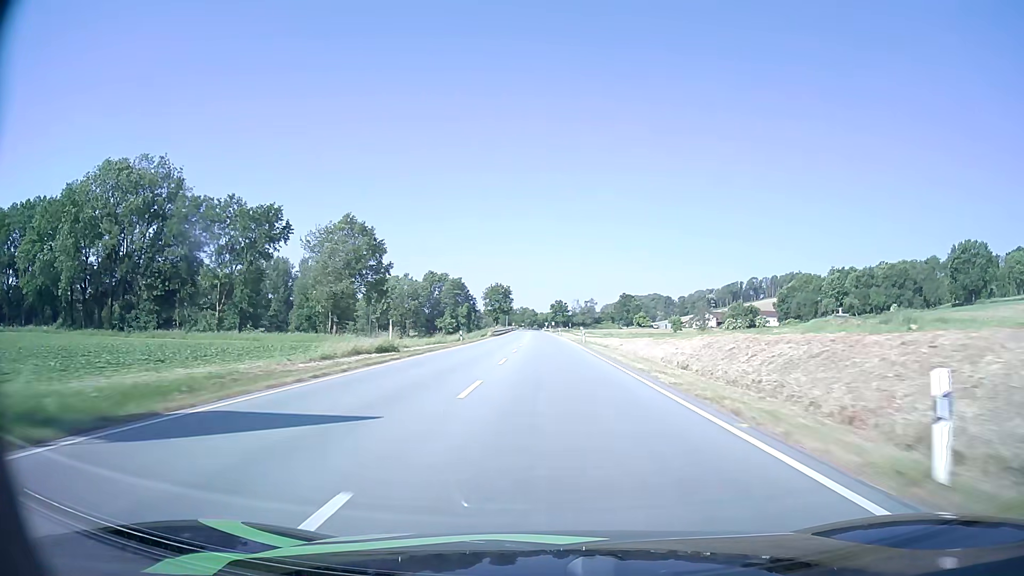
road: primary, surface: asphalt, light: Day
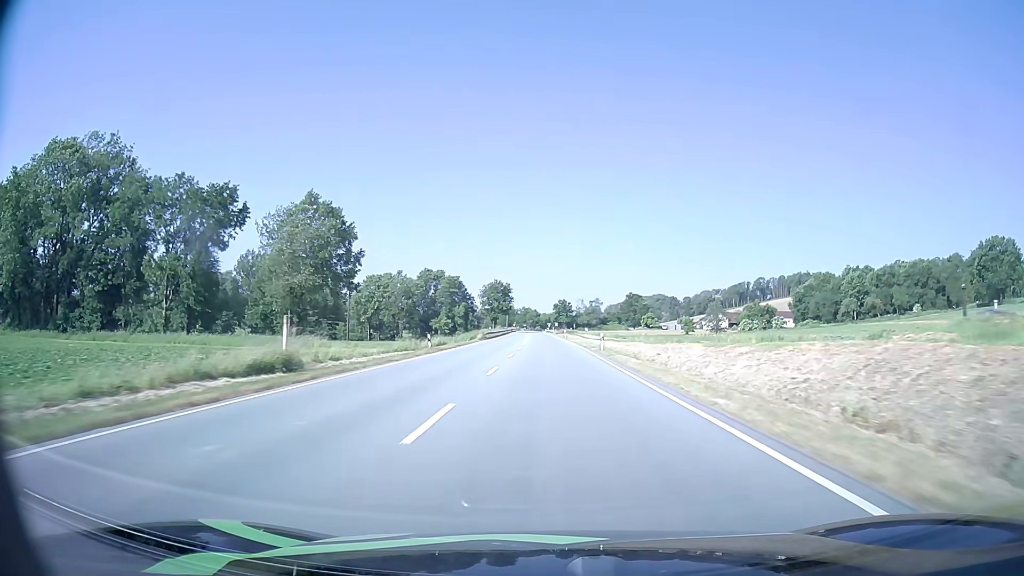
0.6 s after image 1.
(0.0, +16.2) m; 0°
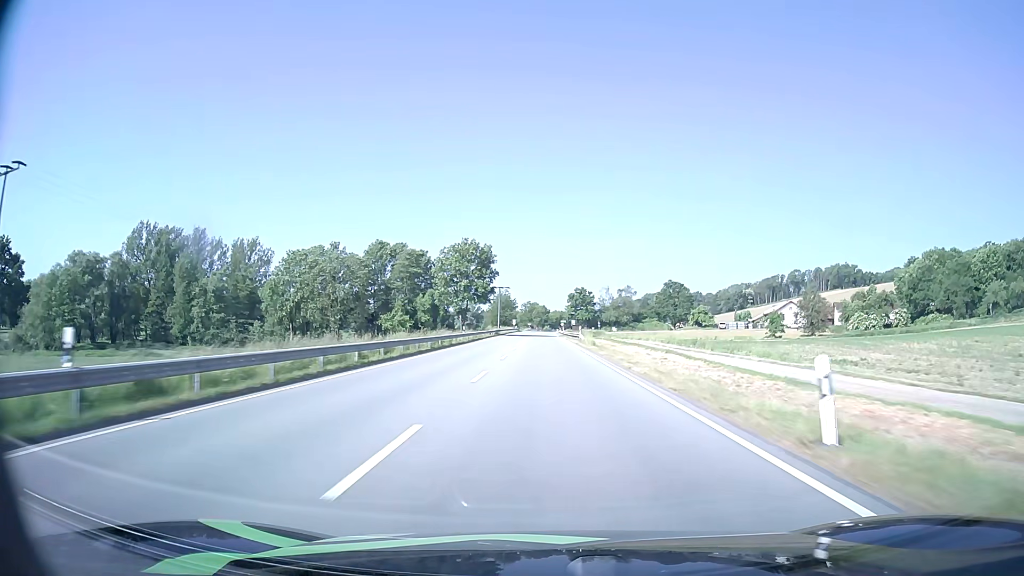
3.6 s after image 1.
(-0.7, +81.1) m; -1°
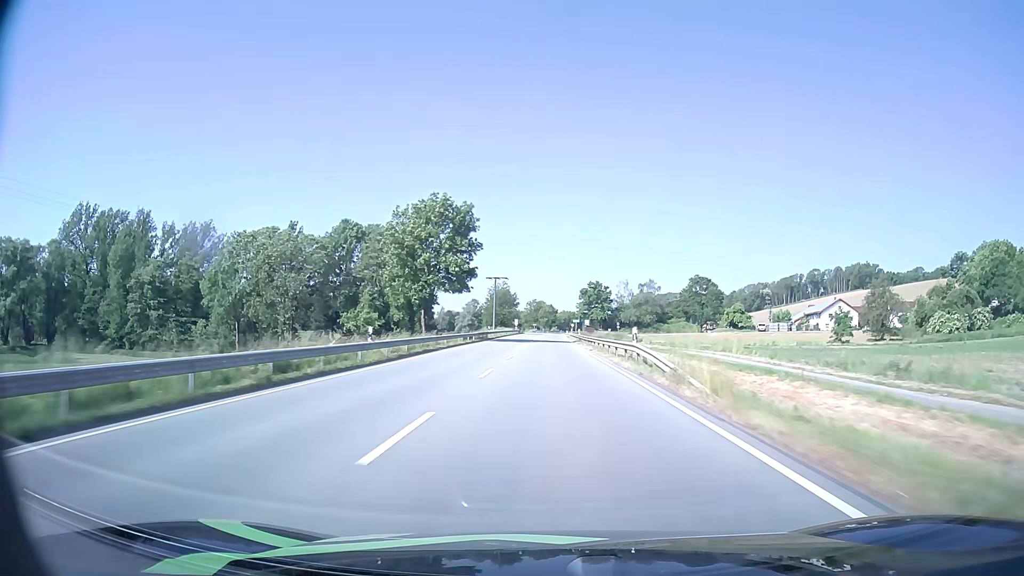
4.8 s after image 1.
(-0.2, +32.5) m; -1°
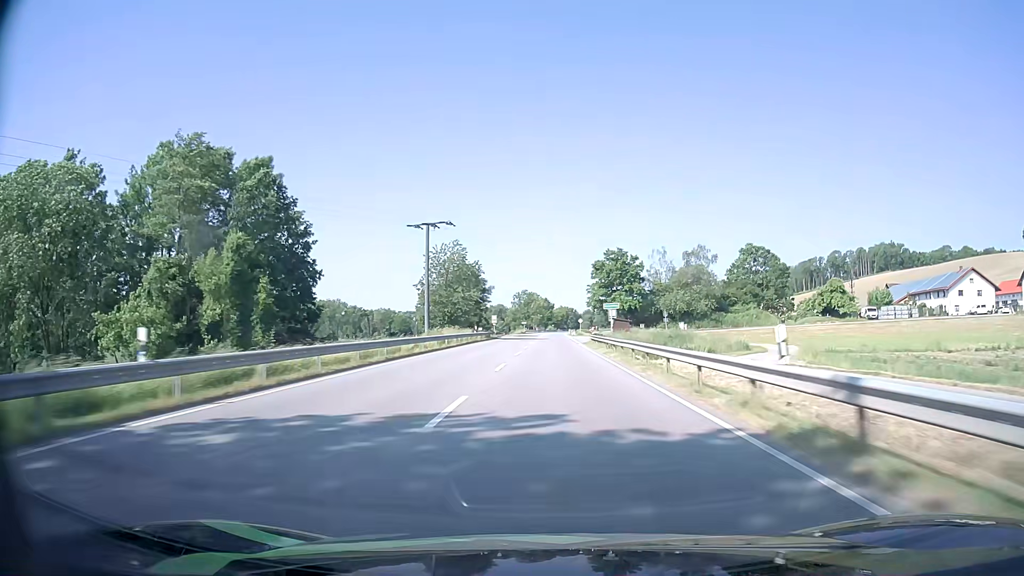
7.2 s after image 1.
(+0.1, +65.0) m; 0°
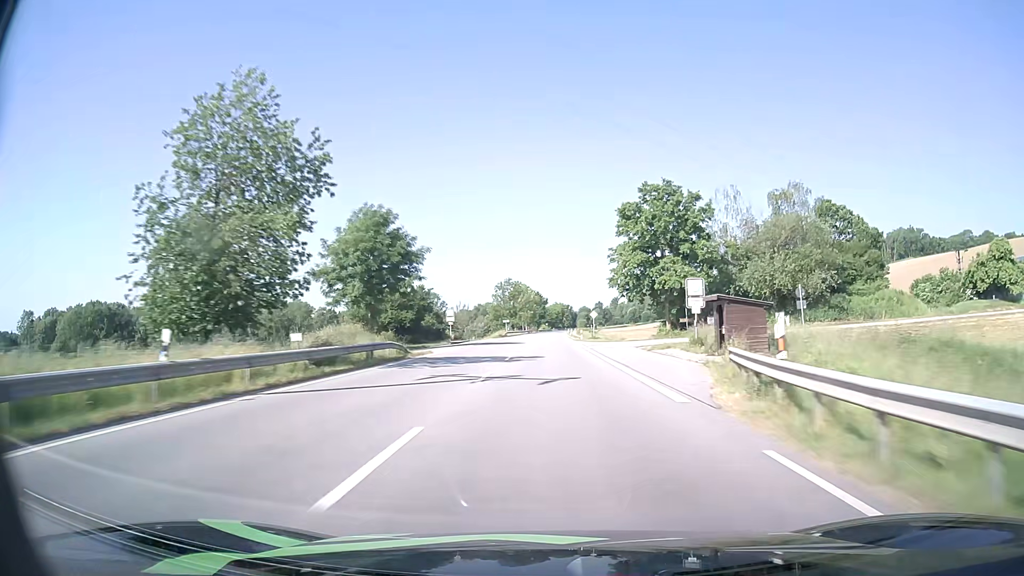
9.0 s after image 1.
(+0.2, +48.8) m; +1°
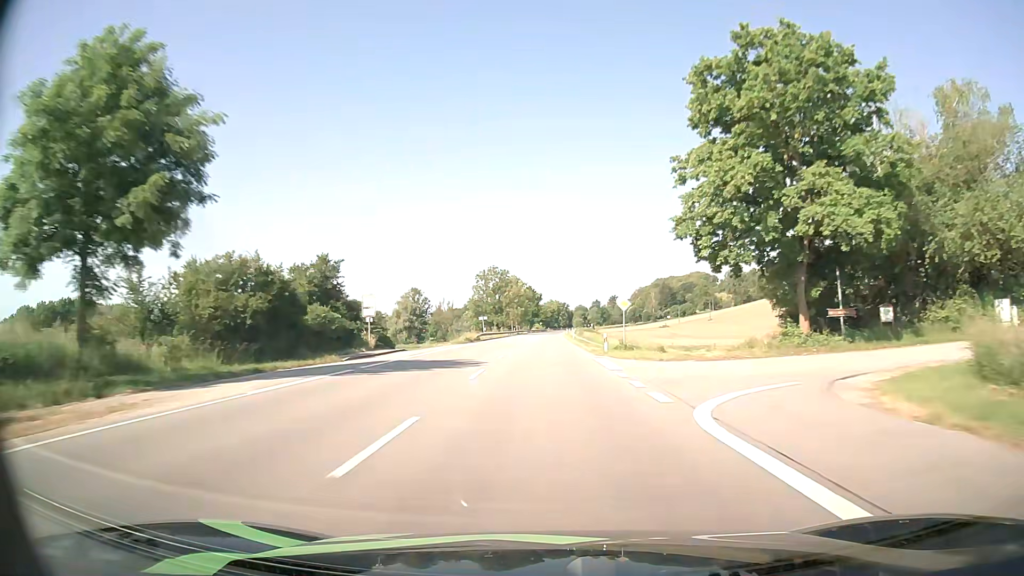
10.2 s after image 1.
(+0.1, +32.5) m; 0°
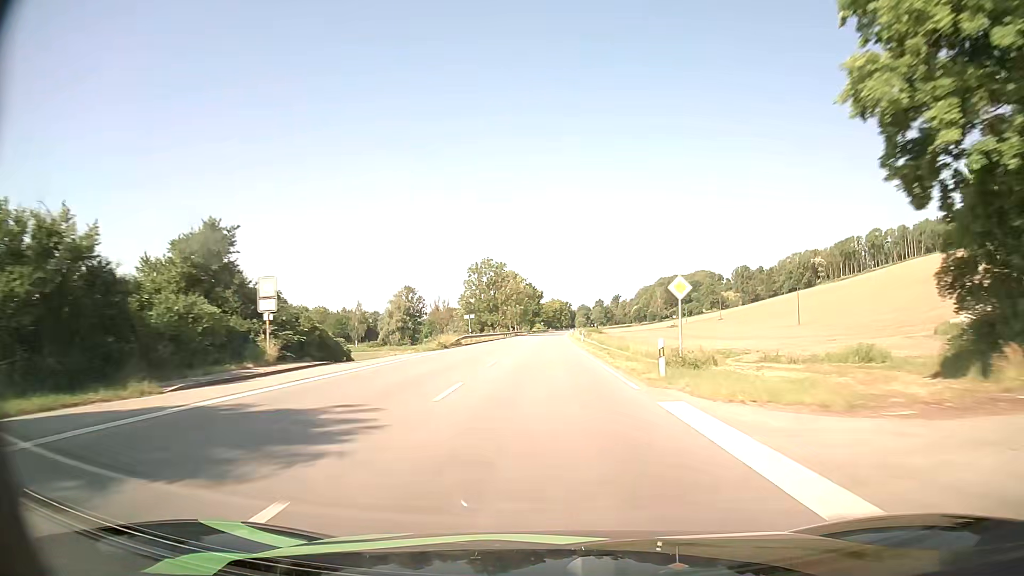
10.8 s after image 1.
(0.0, +16.3) m; 0°
(0, +10) (0, +20) (0, +30) (0, +40) (0, +50) (0, +60) (0, +70) (0, +80) (0, +90) (+1, +100) m
